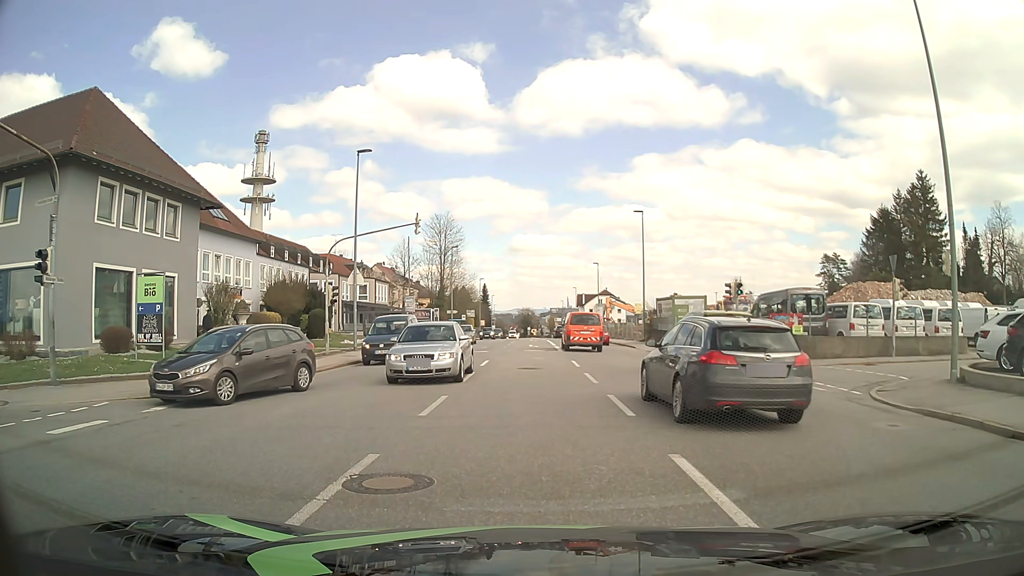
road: tertiary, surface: asphalt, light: Day
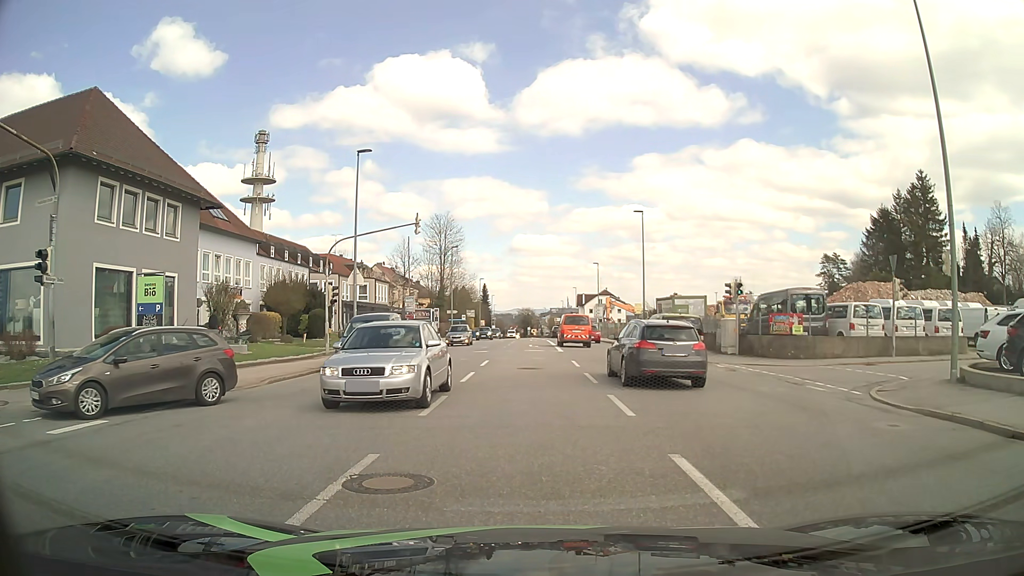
(0.0, 0.0) m; 0°
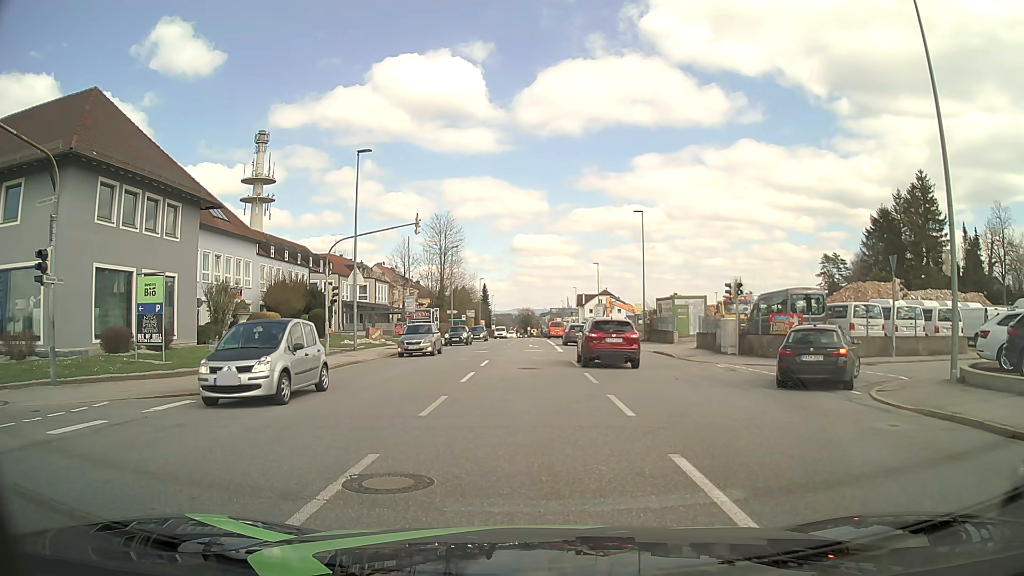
(0.0, 0.0) m; 0°
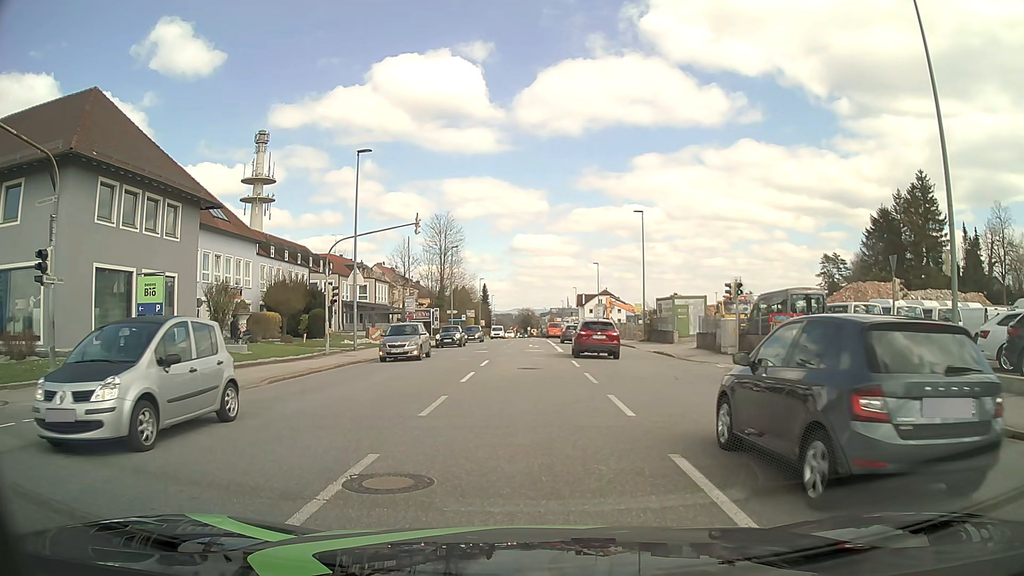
(0.0, 0.0) m; 0°
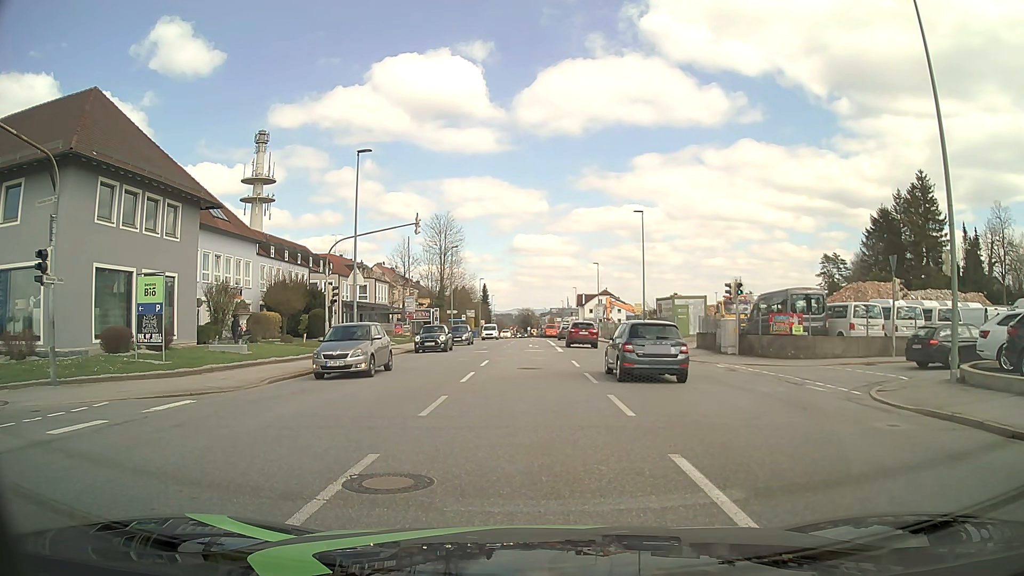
(0.0, 0.0) m; 0°
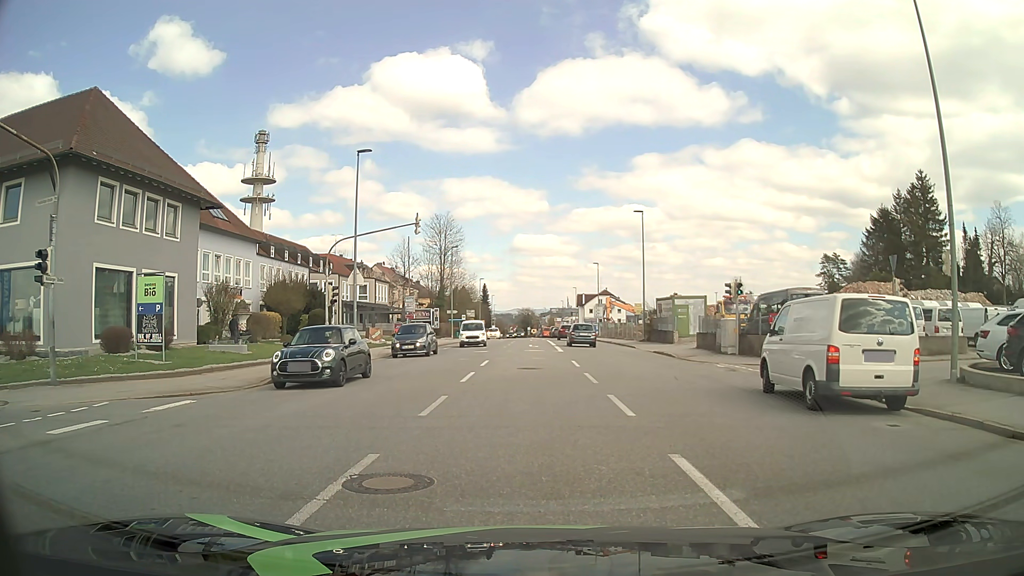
(0.0, 0.0) m; 0°
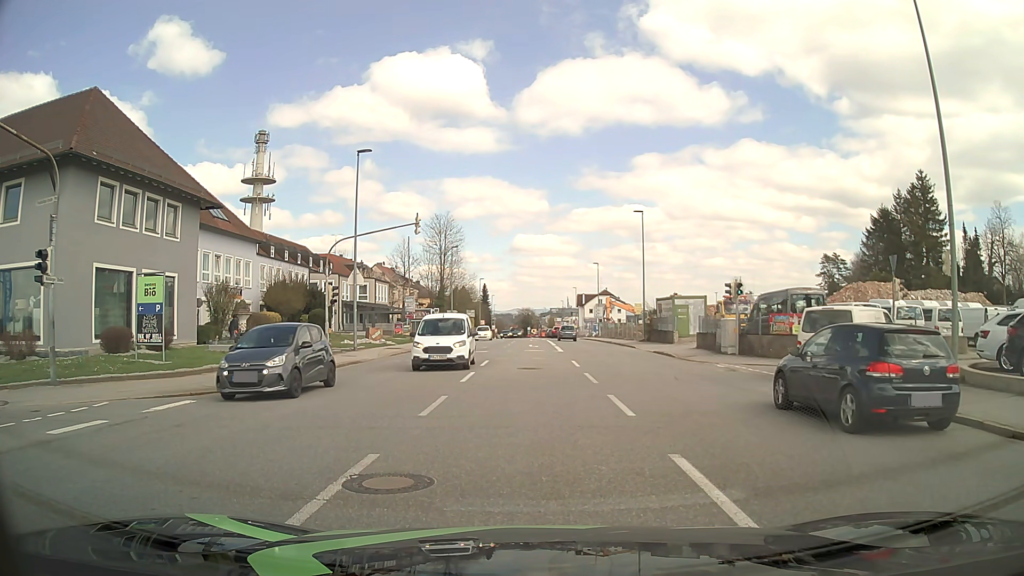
(0.0, 0.0) m; 0°
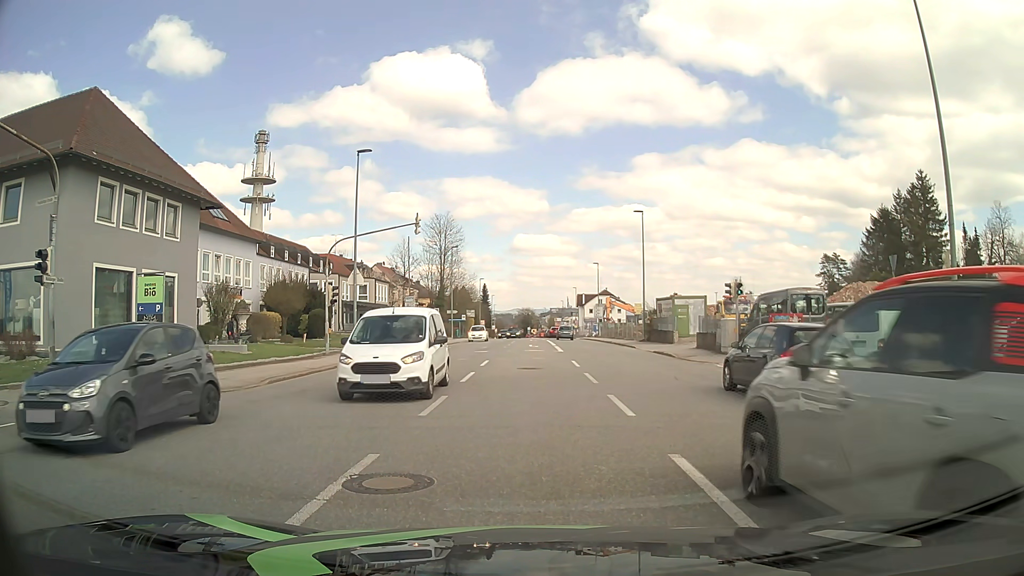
(0.0, 0.0) m; 0°
